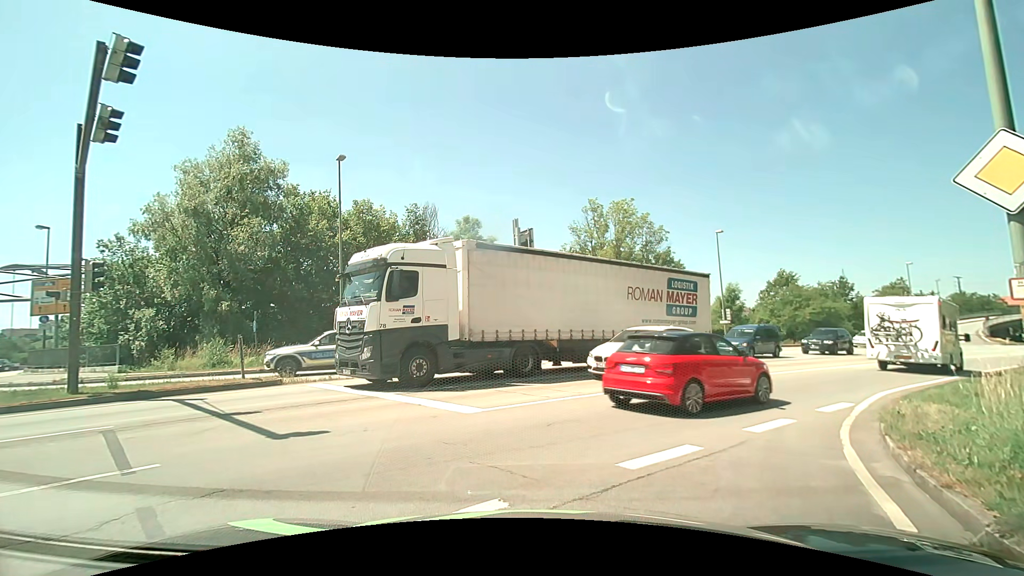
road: residential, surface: asphalt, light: Day
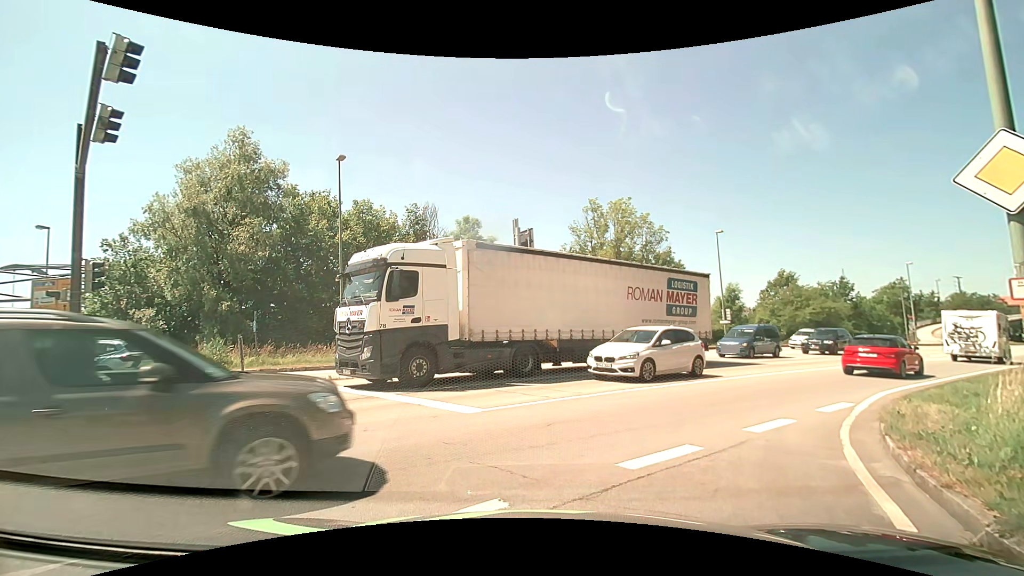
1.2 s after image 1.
(0.0, 0.0) m; 0°
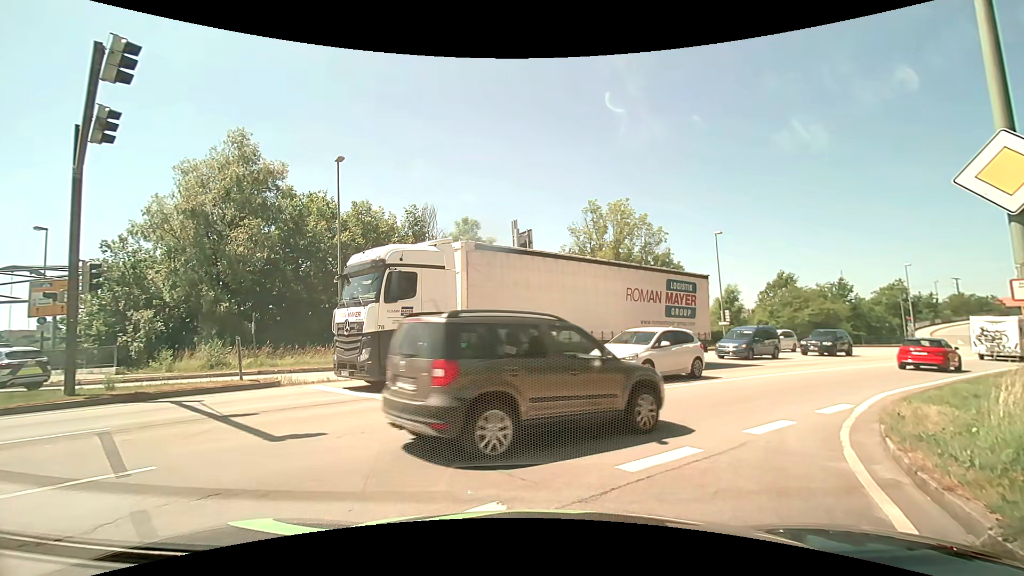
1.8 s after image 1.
(0.0, 0.0) m; 0°
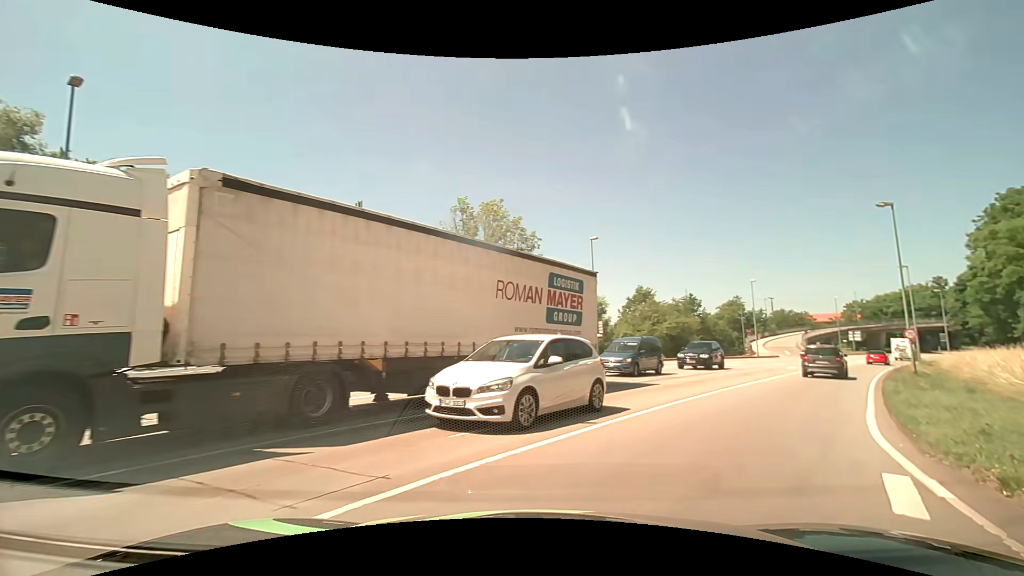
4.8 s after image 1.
(+0.8, +6.5) m; +16°
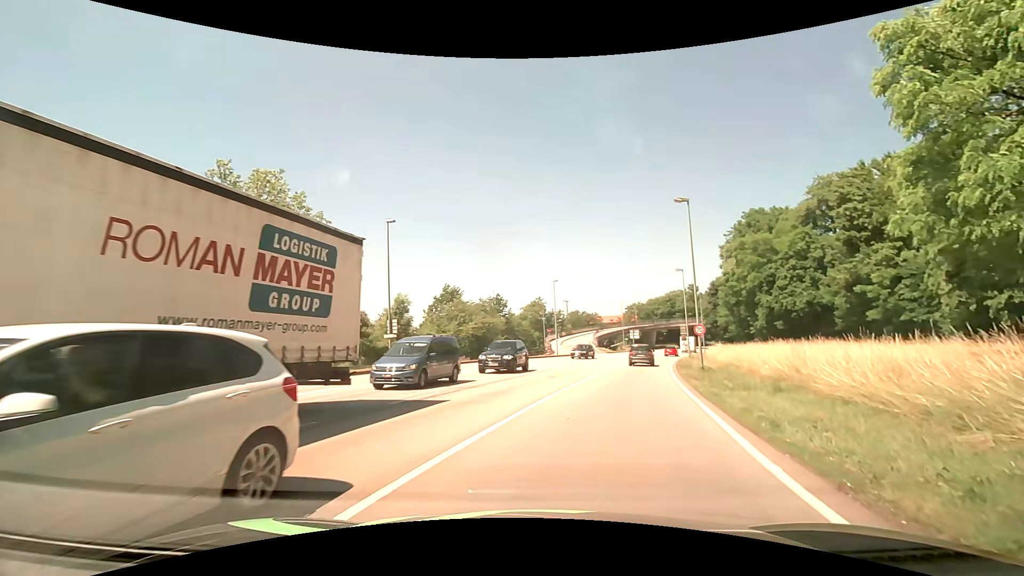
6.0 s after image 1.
(+1.2, +6.0) m; +21°
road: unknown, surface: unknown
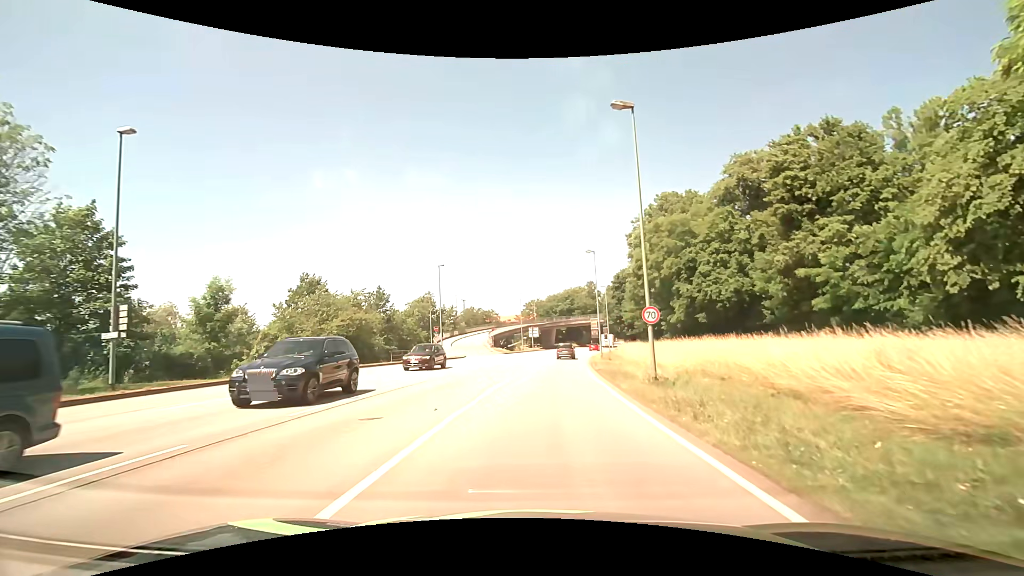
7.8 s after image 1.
(+1.7, +13.1) m; +11°
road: primary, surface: asphalt
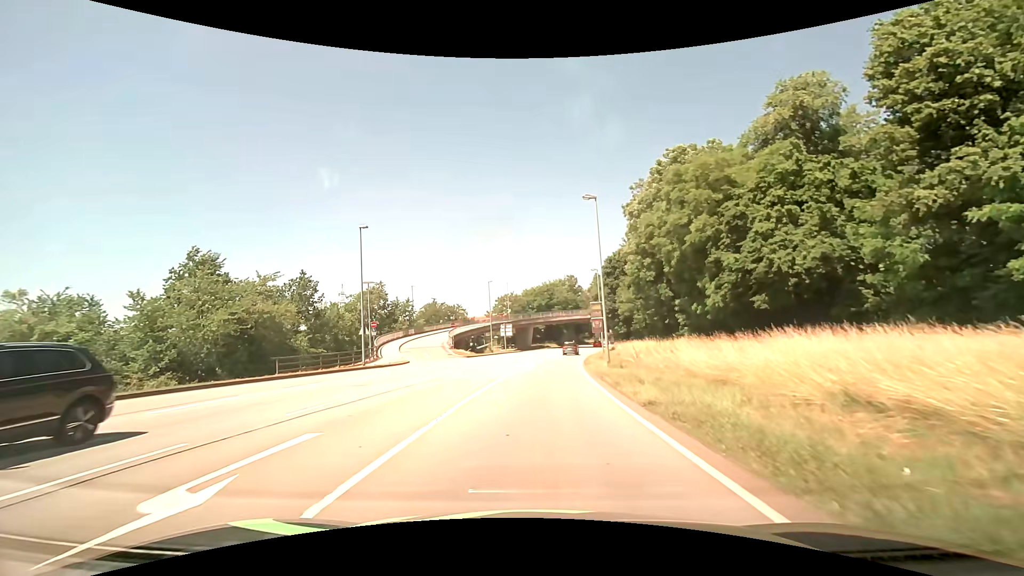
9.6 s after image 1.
(+0.6, +17.8) m; +3°
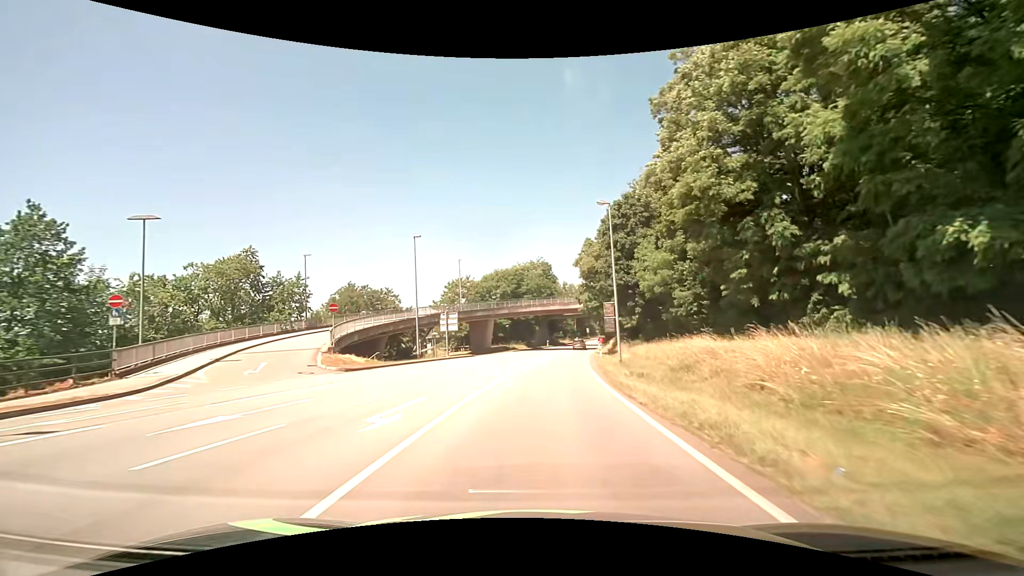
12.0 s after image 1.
(+0.8, +28.8) m; +4°
(0, +10) (+1, +20) (+1, +30) (+2, +40) (+3, +50) (+5, +60) (+6, +70) (+8, +80) (+9, +89) (+11, +99) m
